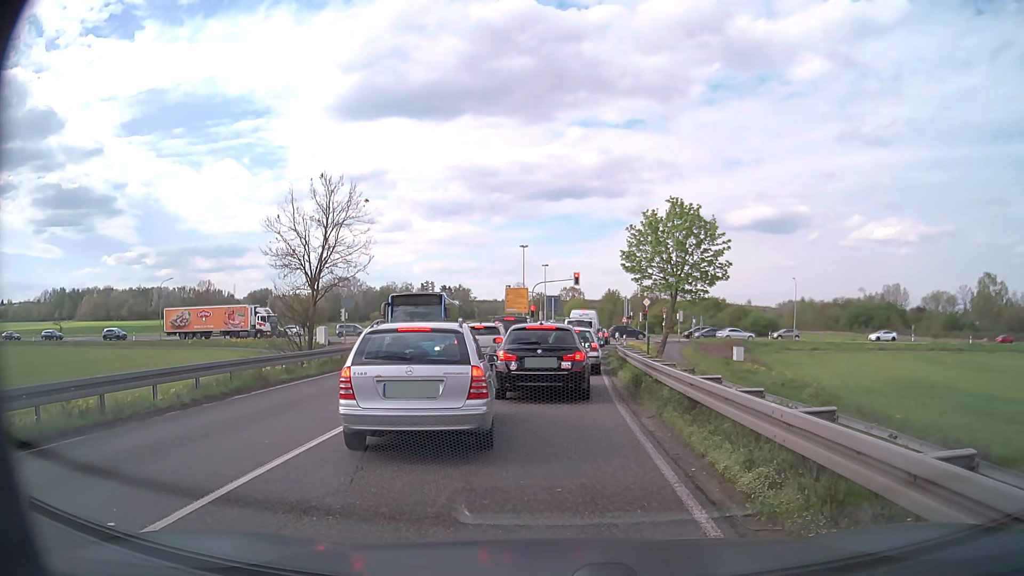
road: primary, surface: asphalt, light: Day
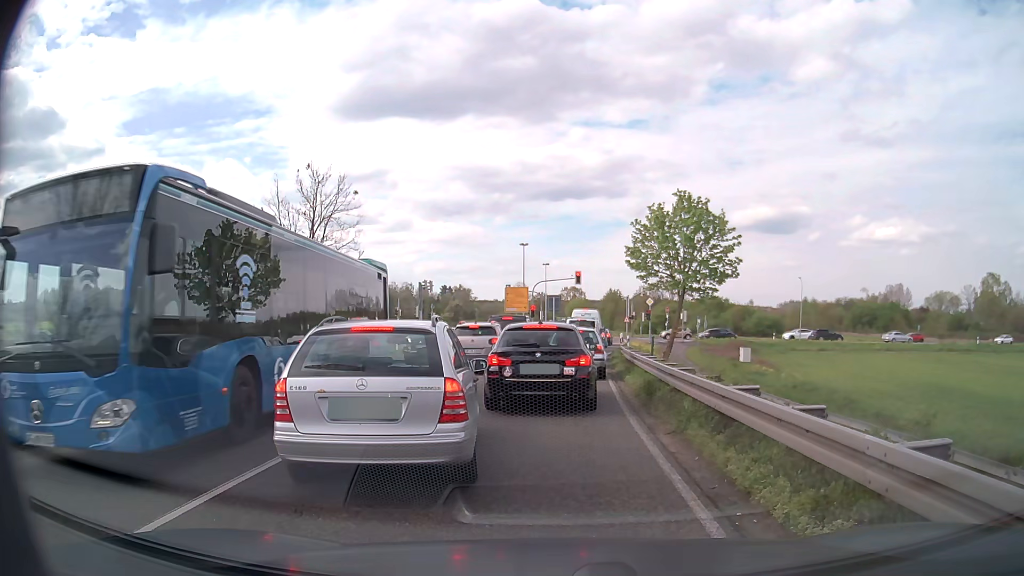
(0.0, +1.6) m; 0°
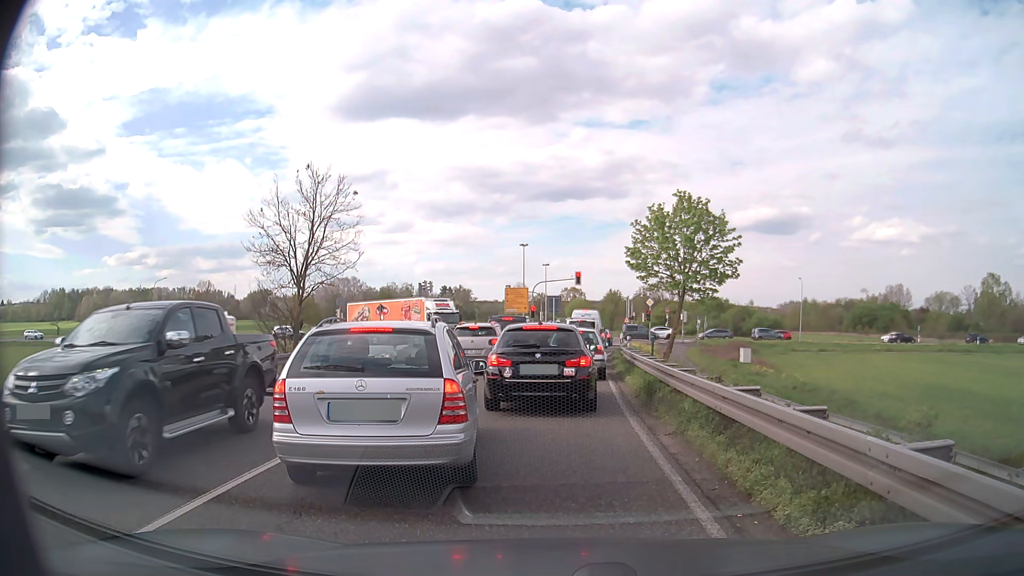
(0.0, +0.1) m; 0°
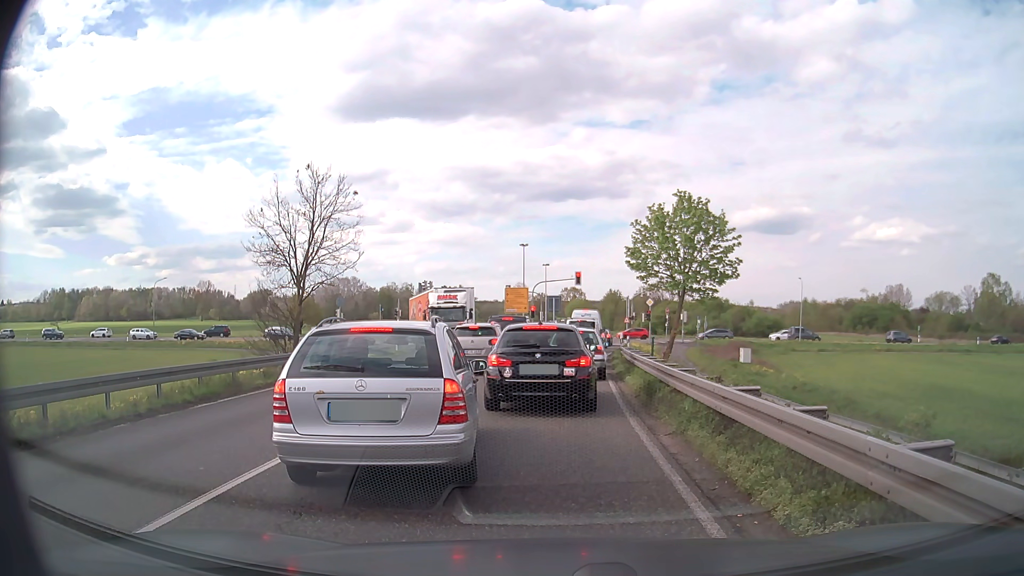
(0.0, 0.0) m; 0°
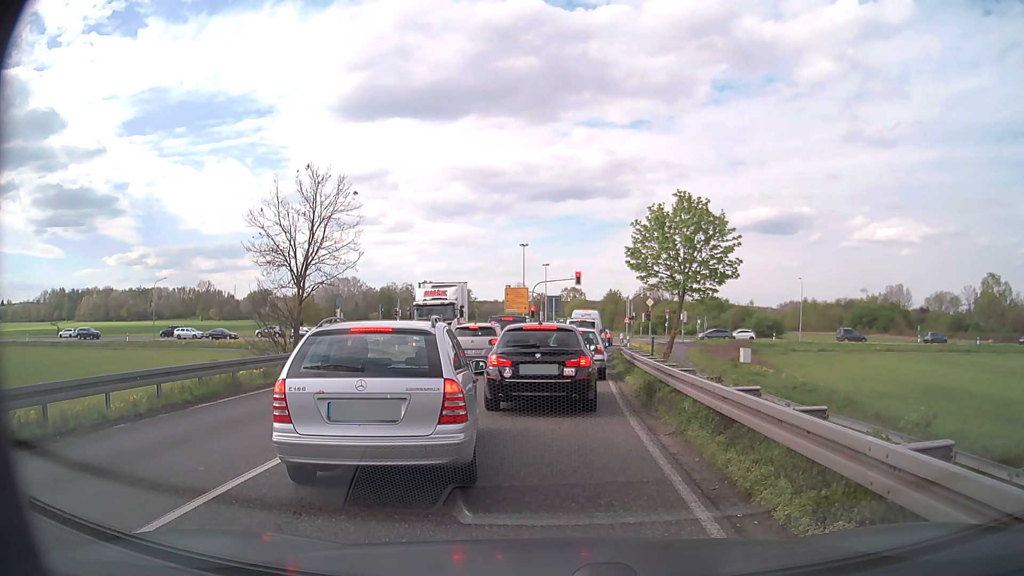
(0.0, 0.0) m; 0°
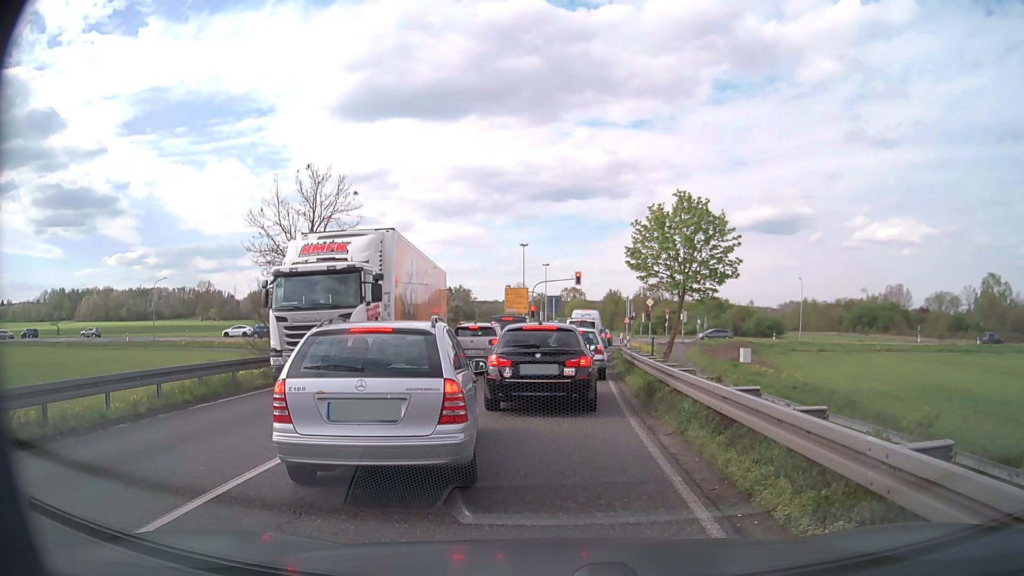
(0.0, 0.0) m; 0°
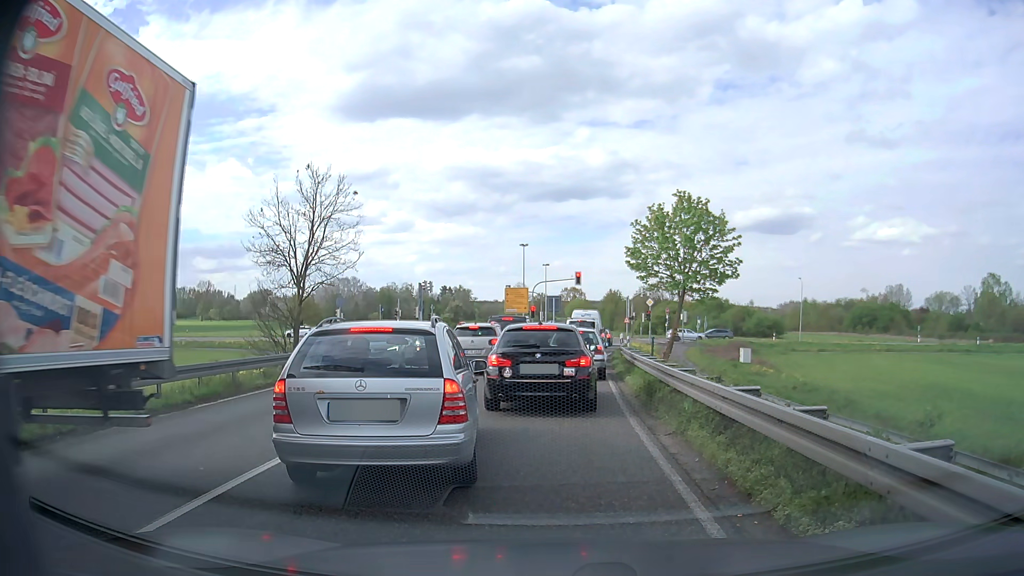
(0.0, 0.0) m; 0°
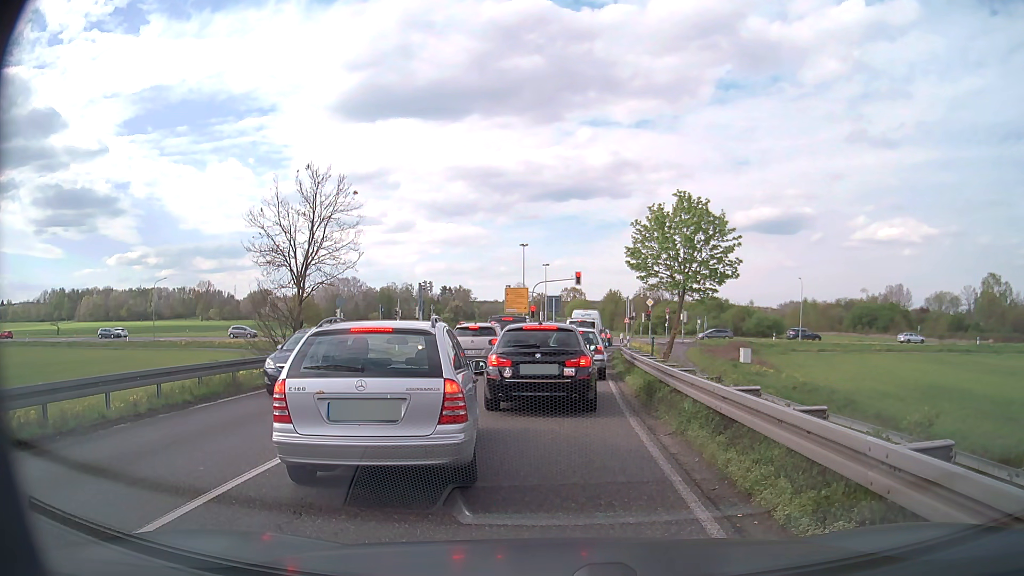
(0.0, 0.0) m; 0°
(0, +10) (0, +20) (+1, +30) (+2, +40) (+3, +50) (+4, +60) (+5, +70) (+5, +80) (+5, +90) (+5, +100) m
